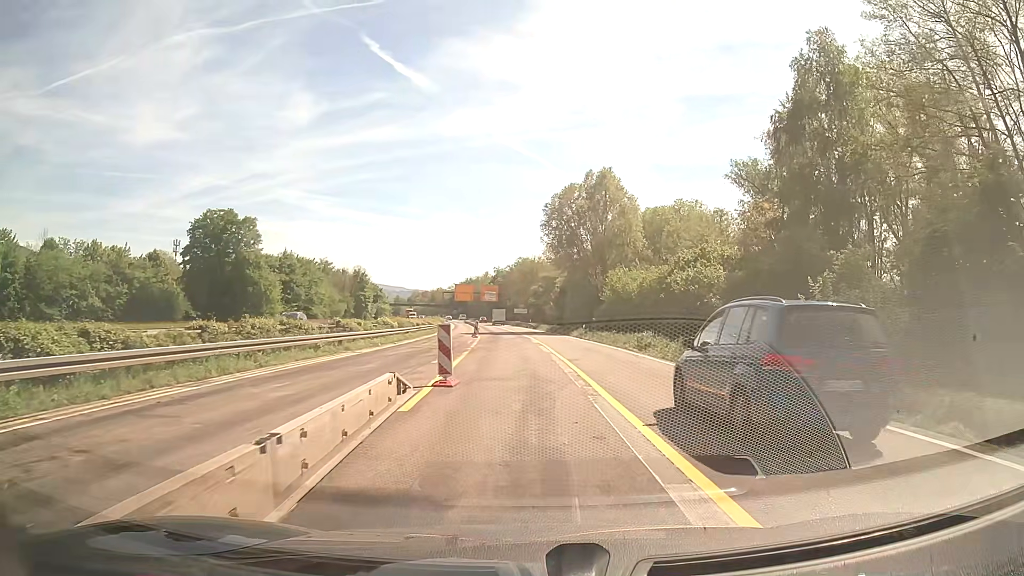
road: trunk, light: Day
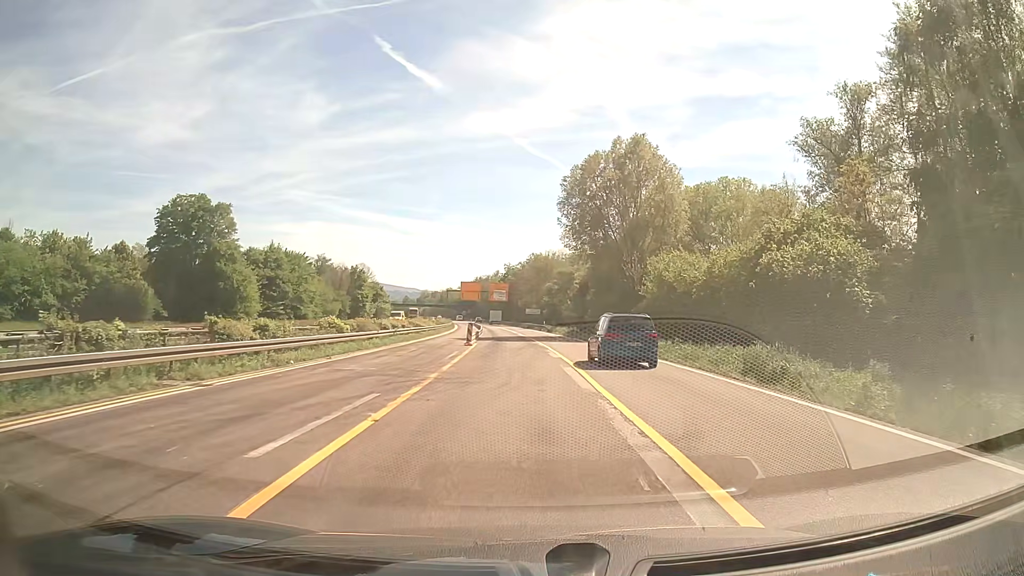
(-0.2, +15.3) m; -1°
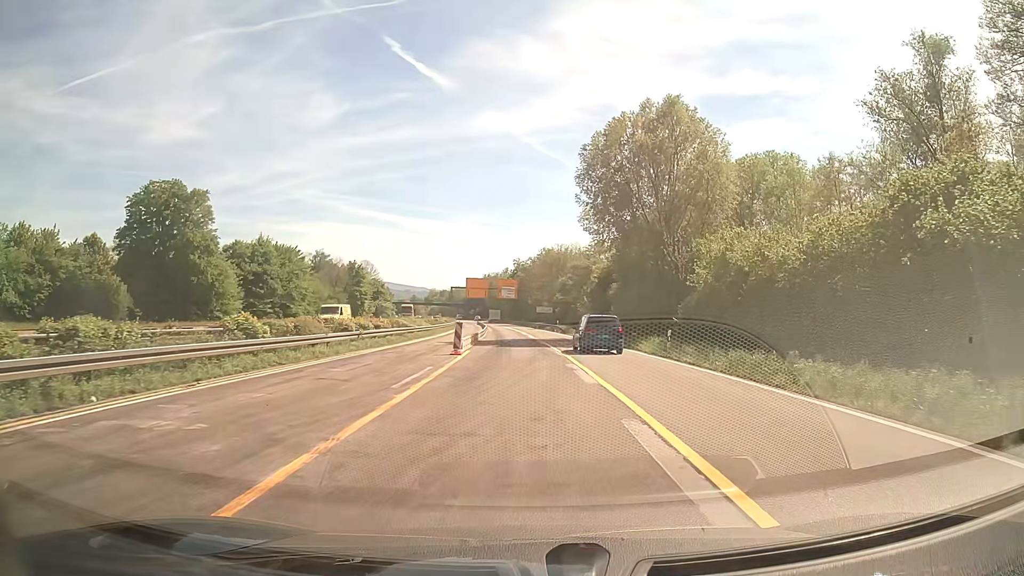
(-0.1, +11.2) m; -1°
(0, +10) (0, +20) (0, +30) (-1, +40) (-1, +50) (-2, +60) (-2, +70) (-3, +80) (-4, +90) (-4, +100) m
